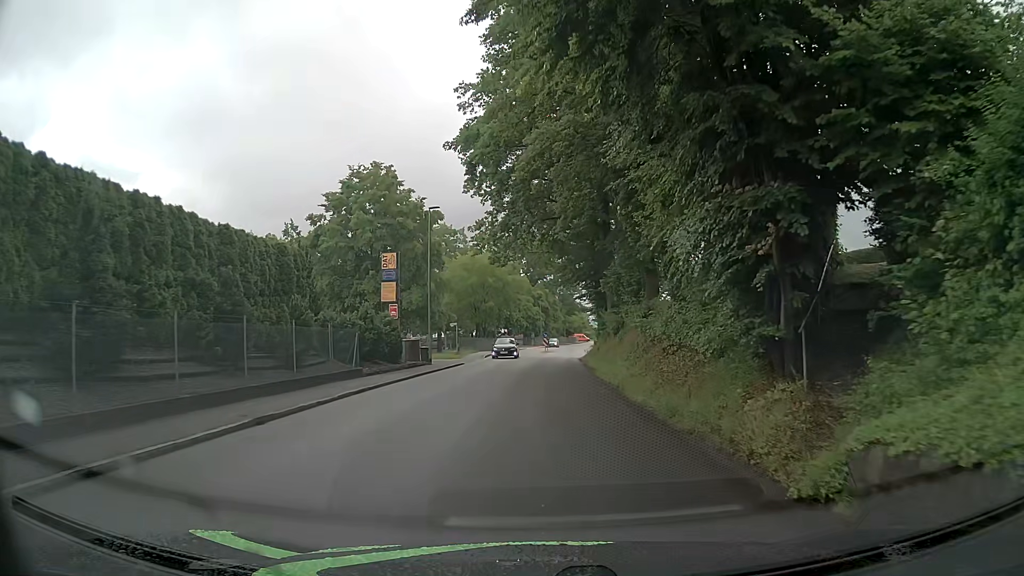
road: tertiary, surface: asphalt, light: Day
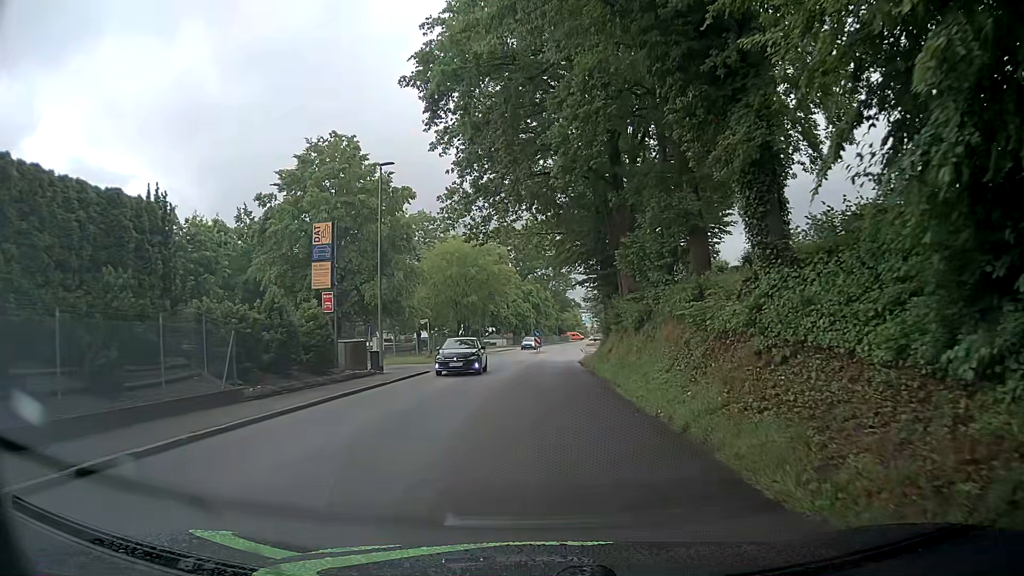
(0.0, +9.3) m; 0°
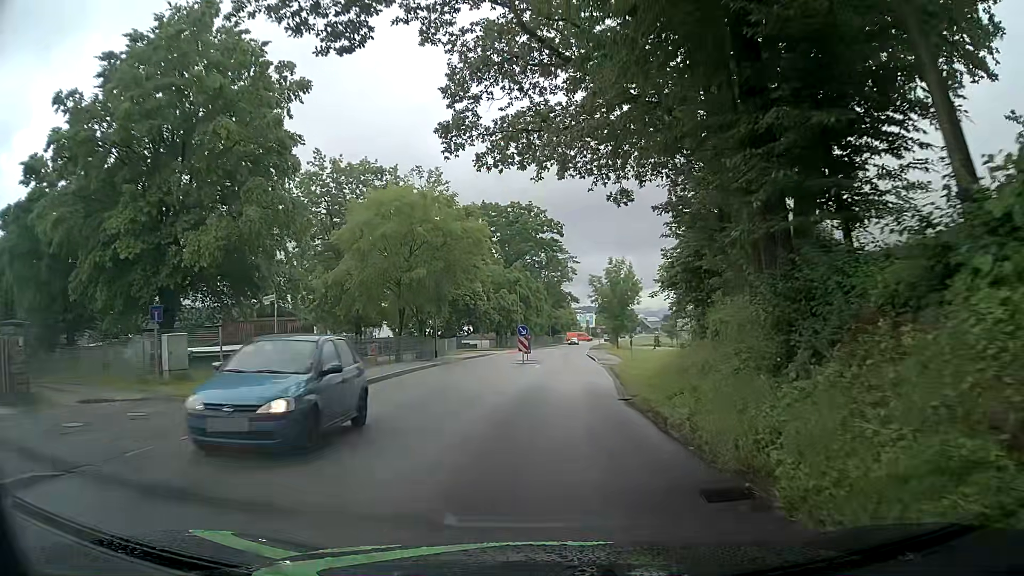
(+0.3, +23.2) m; 0°
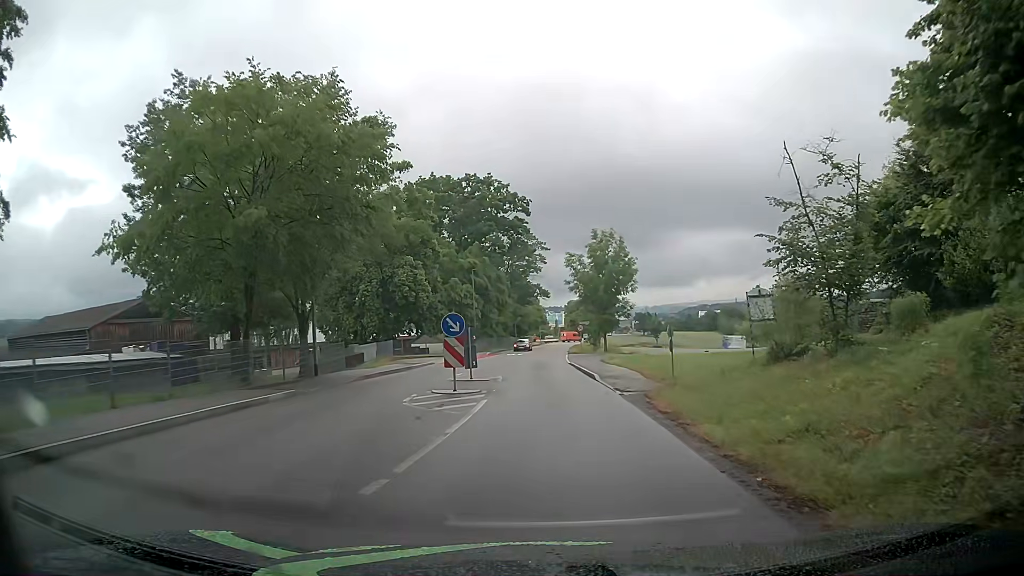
(+0.9, +18.5) m; +4°
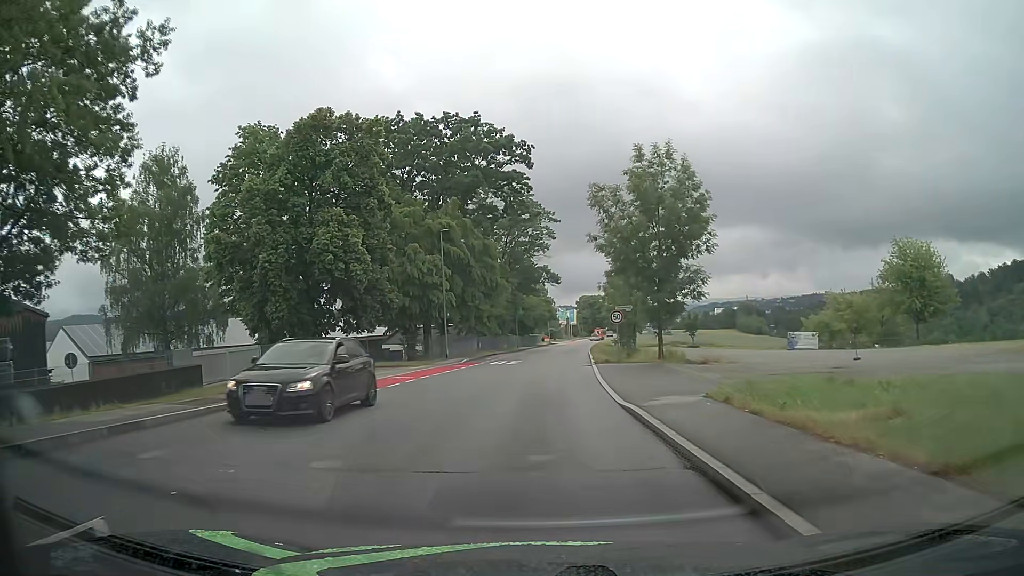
(+0.5, +23.3) m; 0°
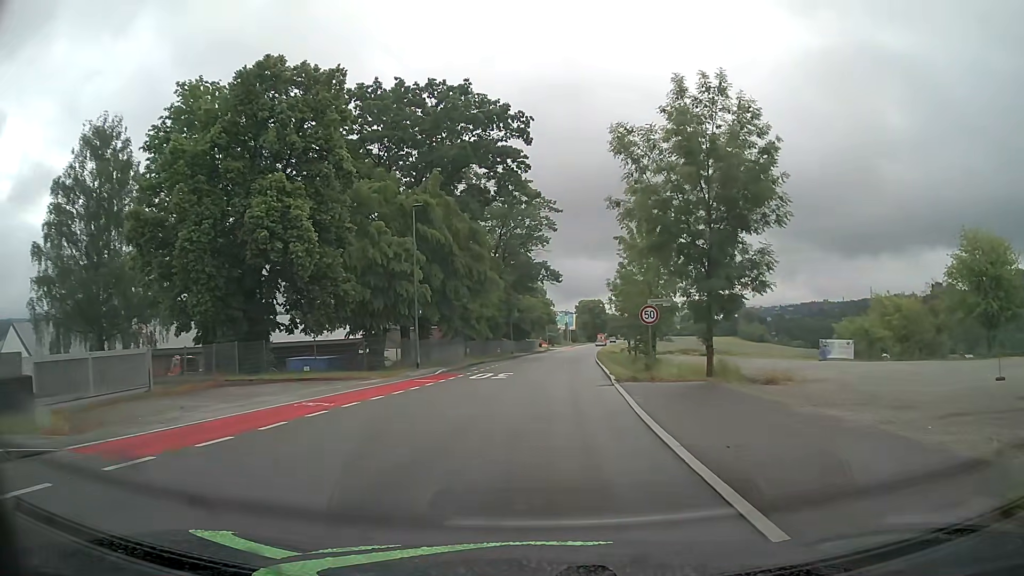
(0.0, +9.3) m; 0°
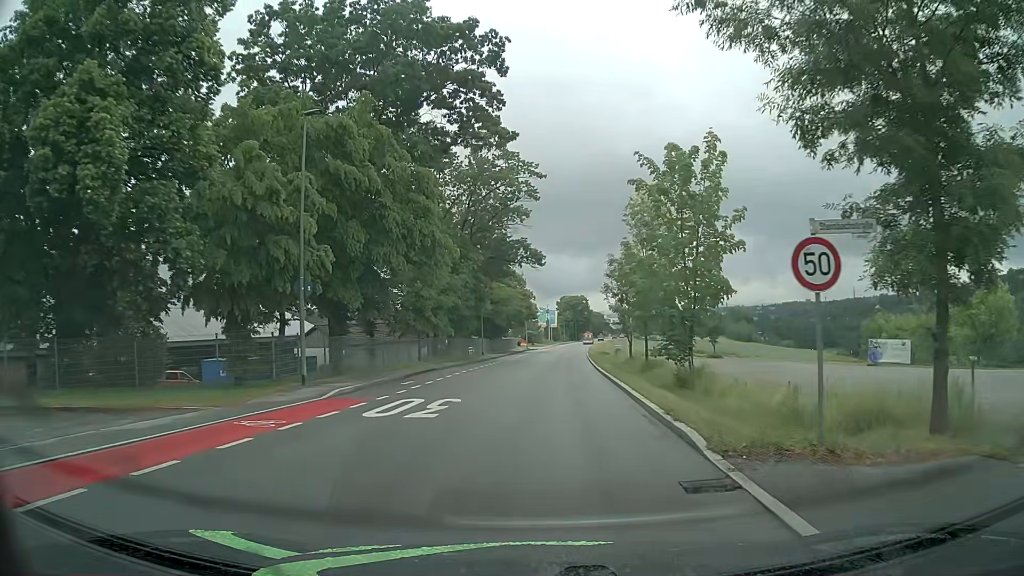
(+0.3, +13.8) m; +2°
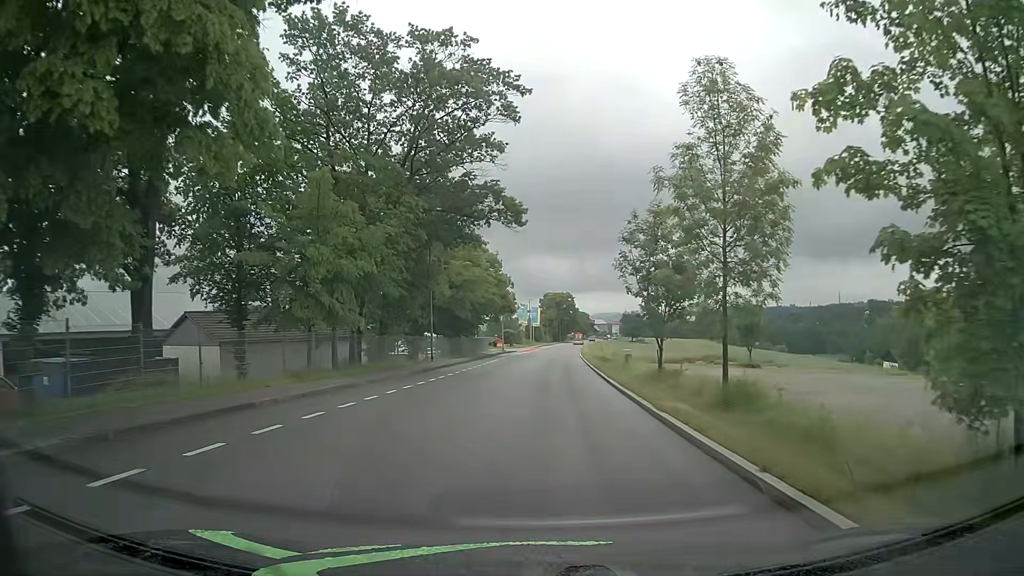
(+0.4, +19.2) m; +2°
(0, +10) (0, +20) (0, +30) (+1, +40) (+1, +50) (+2, +60) (+2, +70) (+3, +80) (+4, +90) (+4, +100) m
